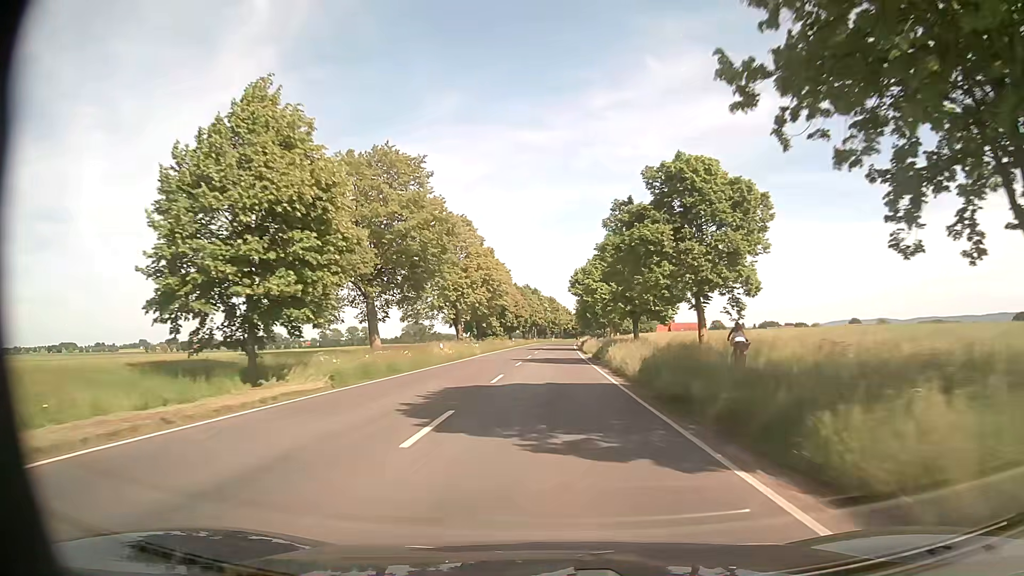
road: secondary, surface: asphalt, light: Day
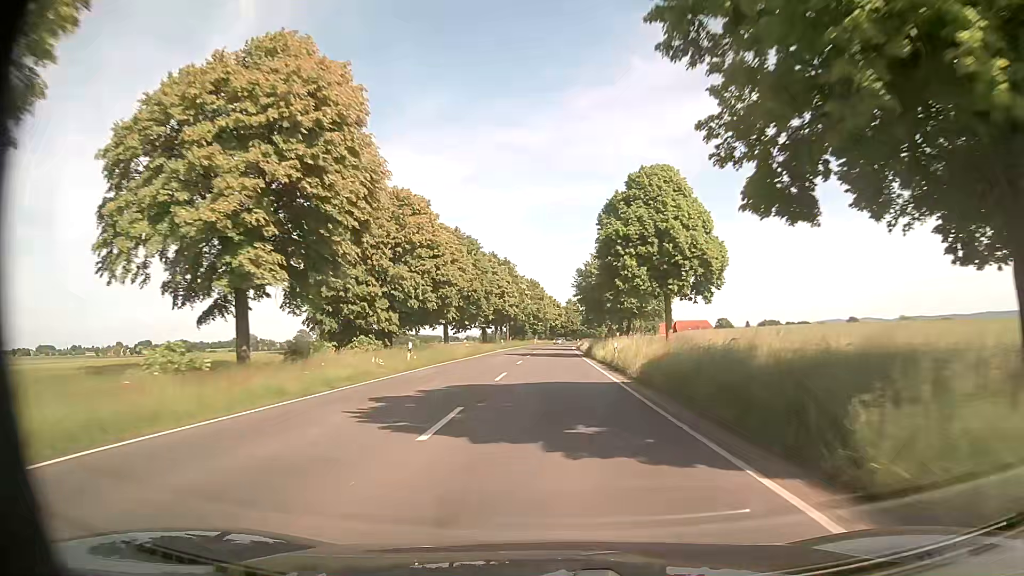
(+0.5, +59.8) m; +1°
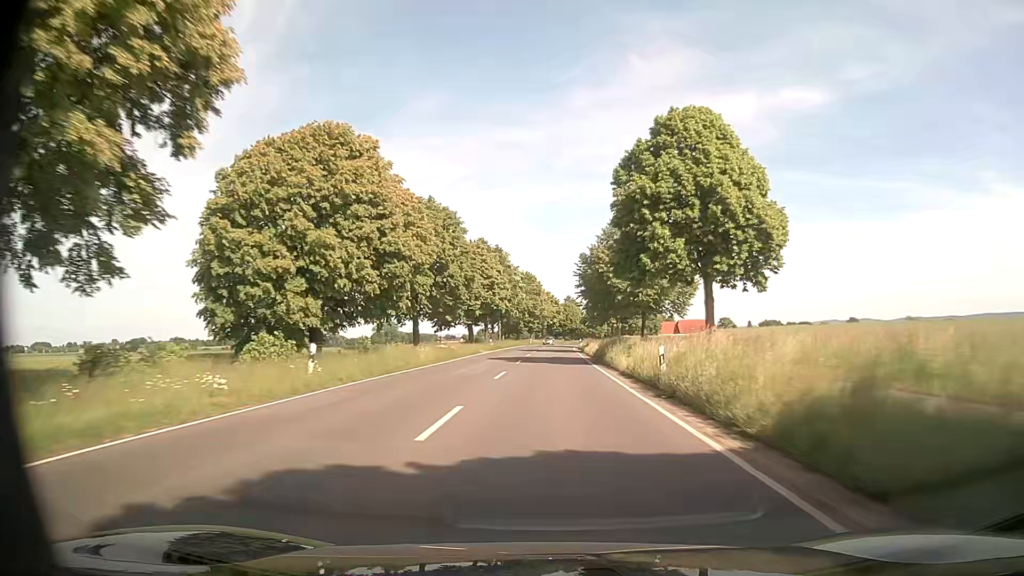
(0.0, +12.2) m; +1°
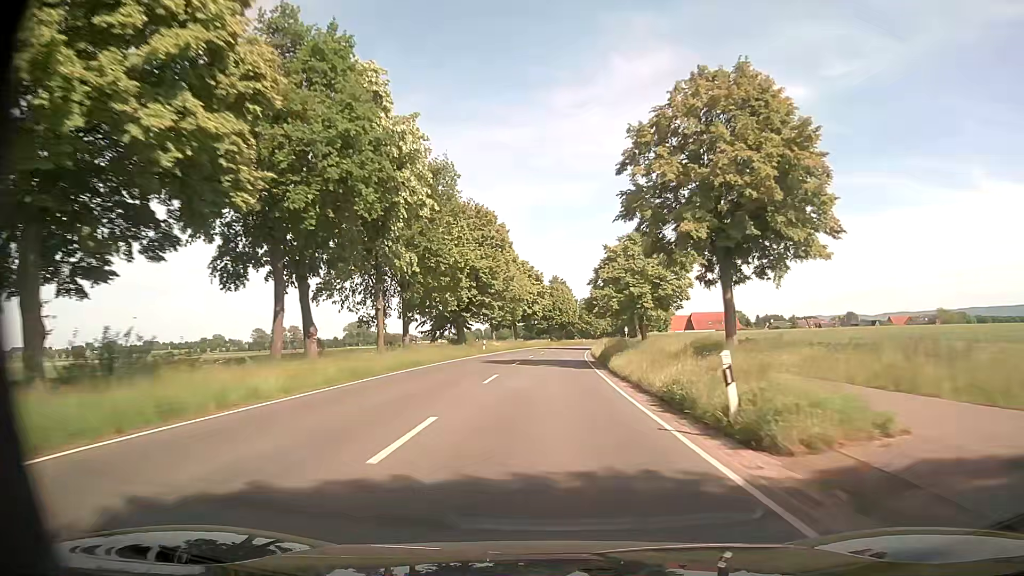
(+0.5, +61.9) m; +1°
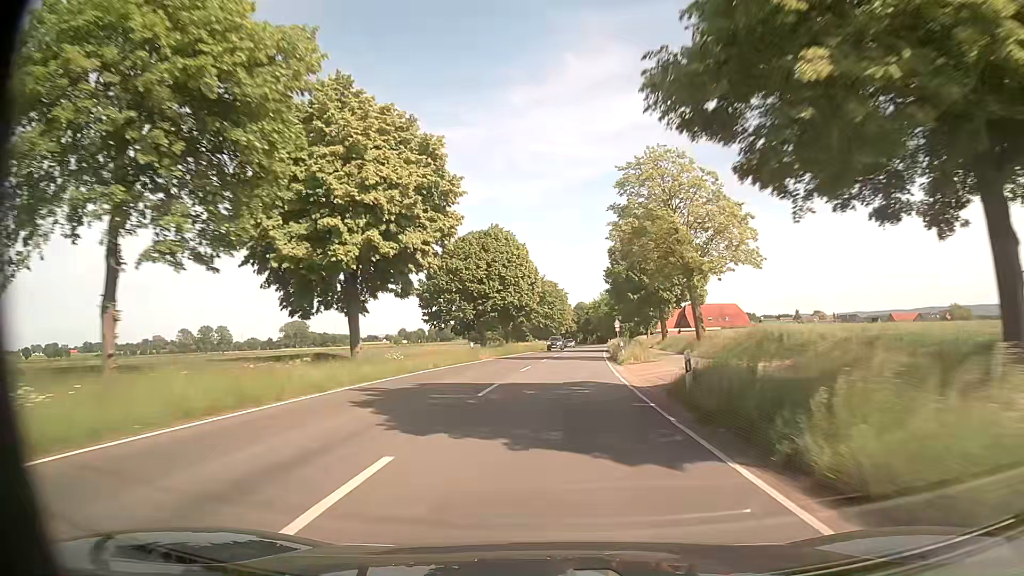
(+2.2, +63.7) m; +4°
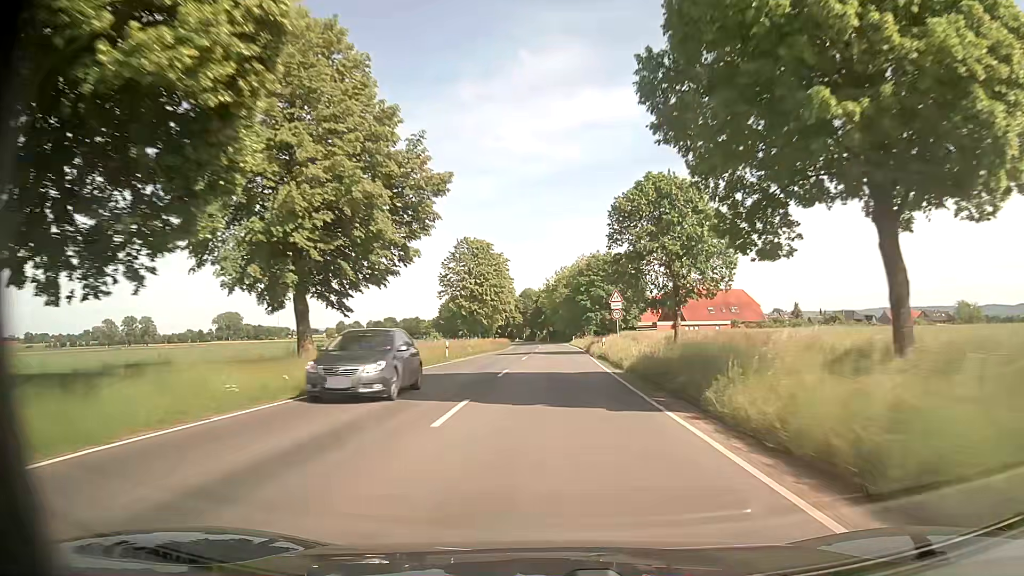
(+2.5, +52.2) m; +5°
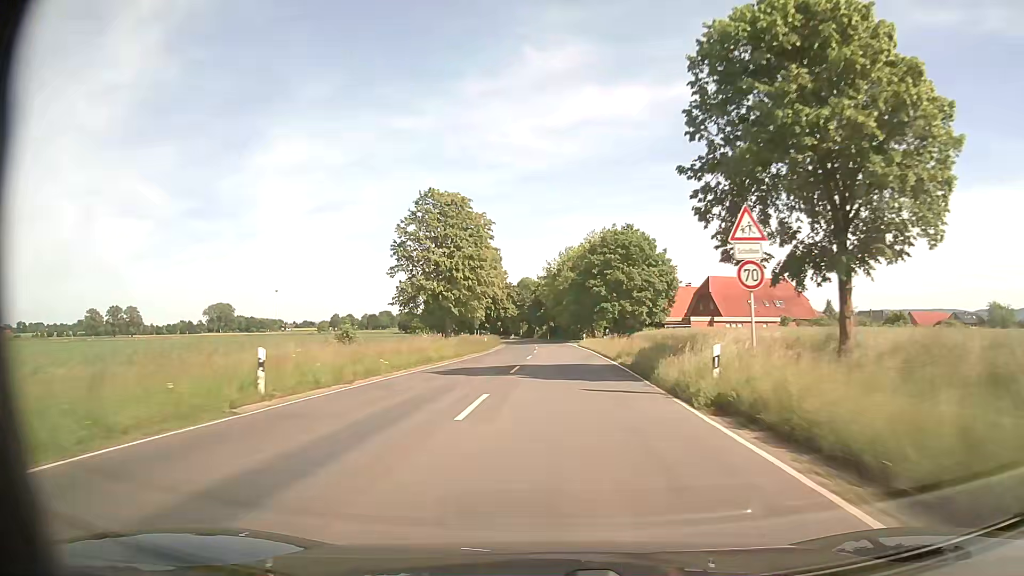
(-0.2, +25.6) m; 0°
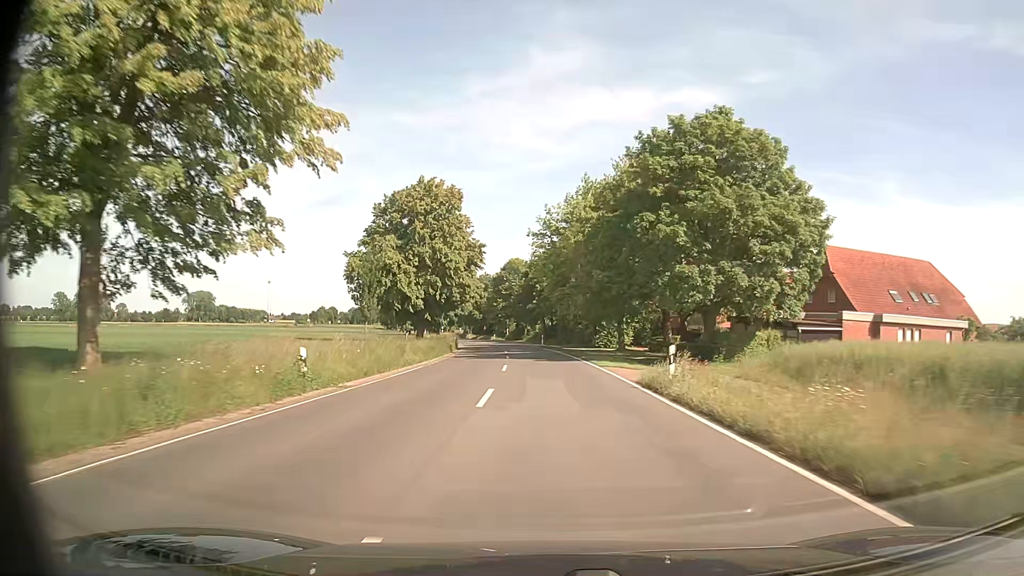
(+0.4, +45.1) m; 0°
(0, +10) (0, +20) (0, +30) (-1, +40) (-1, +50) (-2, +60) (-3, +70) (-4, +80) (-5, +90) (-7, +100) m
